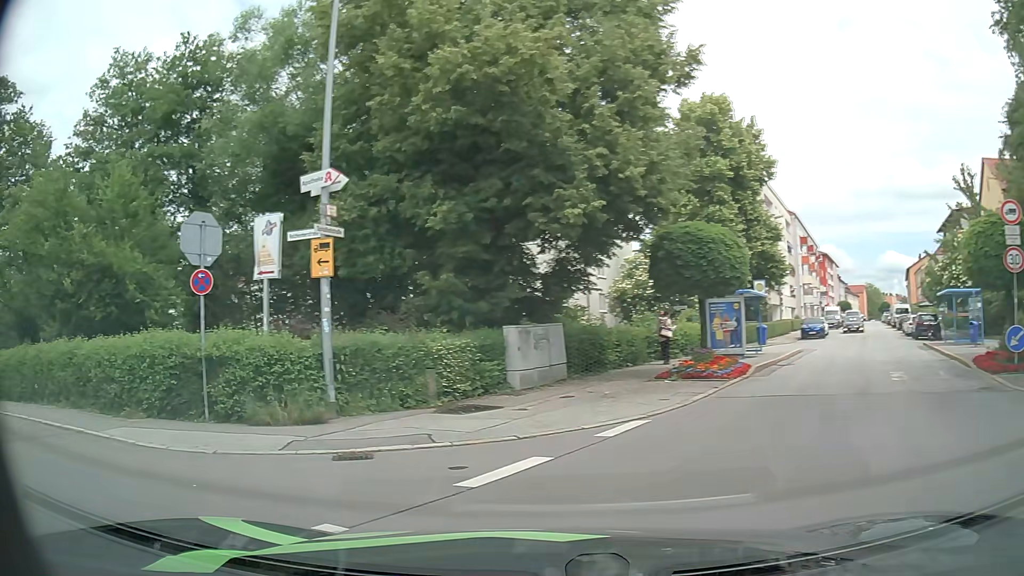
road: tertiary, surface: asphalt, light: Day
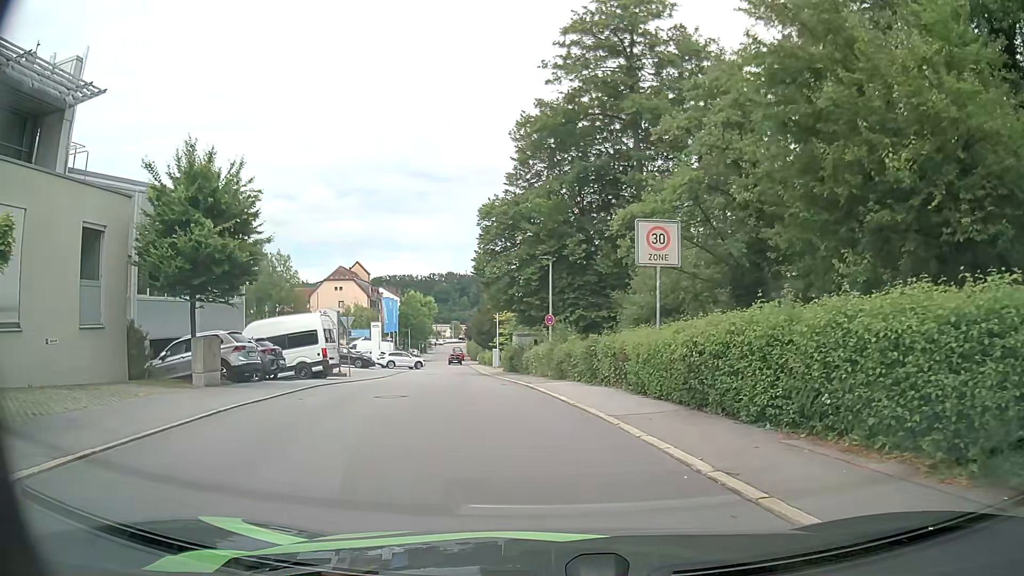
(-7.1, +8.0) m; -62°
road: residential
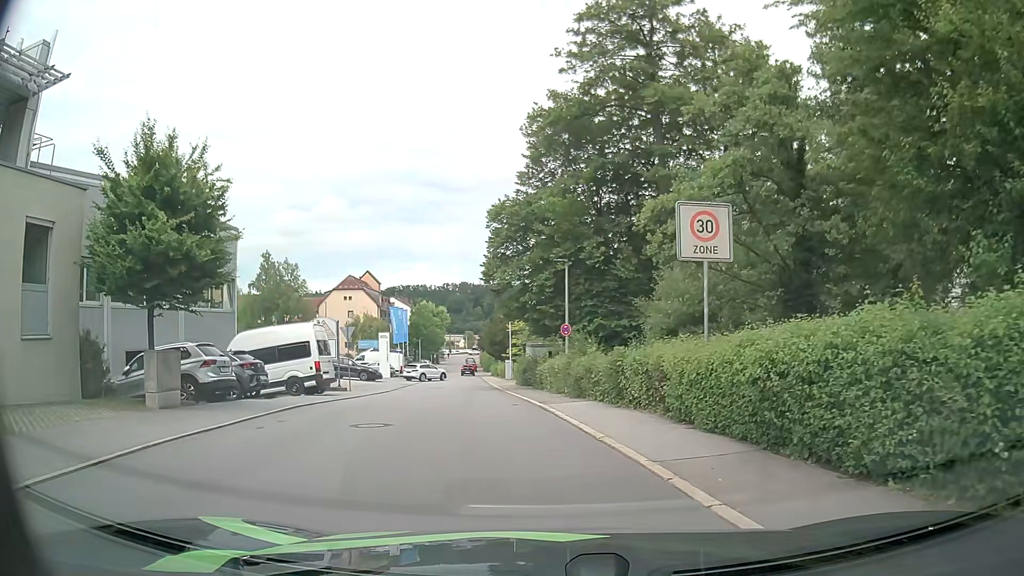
(0.0, +2.8) m; -1°
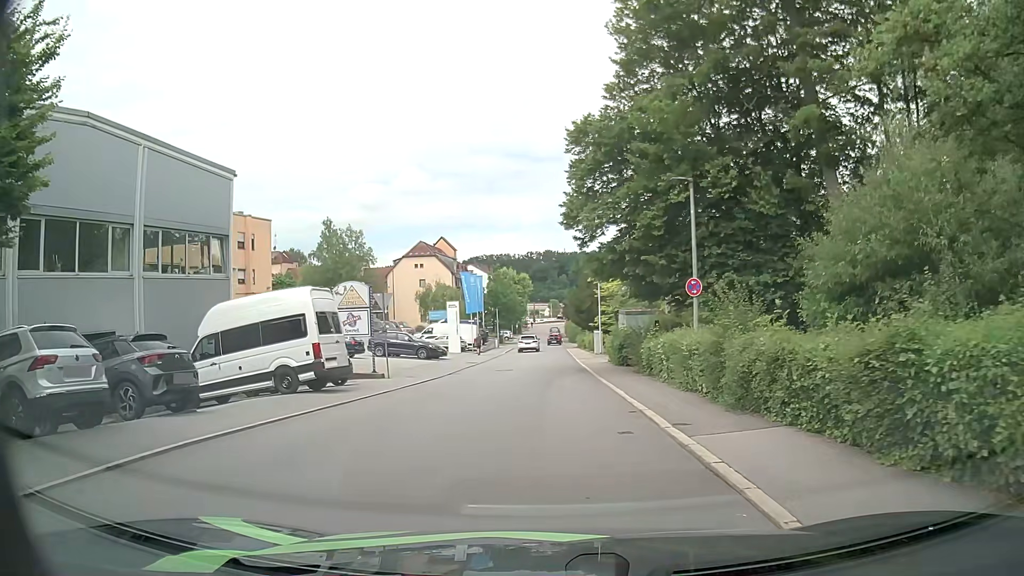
(-0.6, +9.1) m; -7°
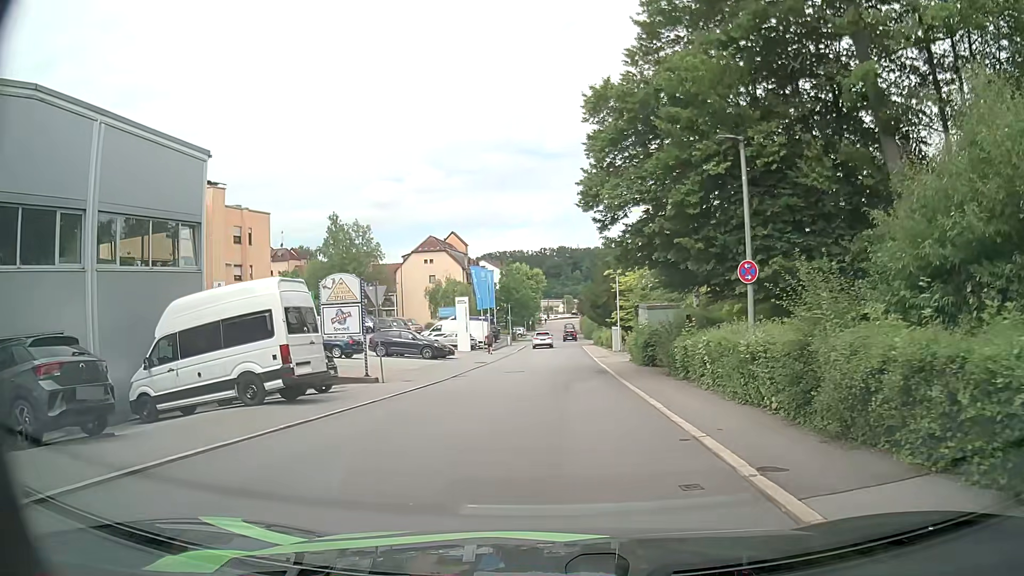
(-0.1, +3.3) m; -2°
